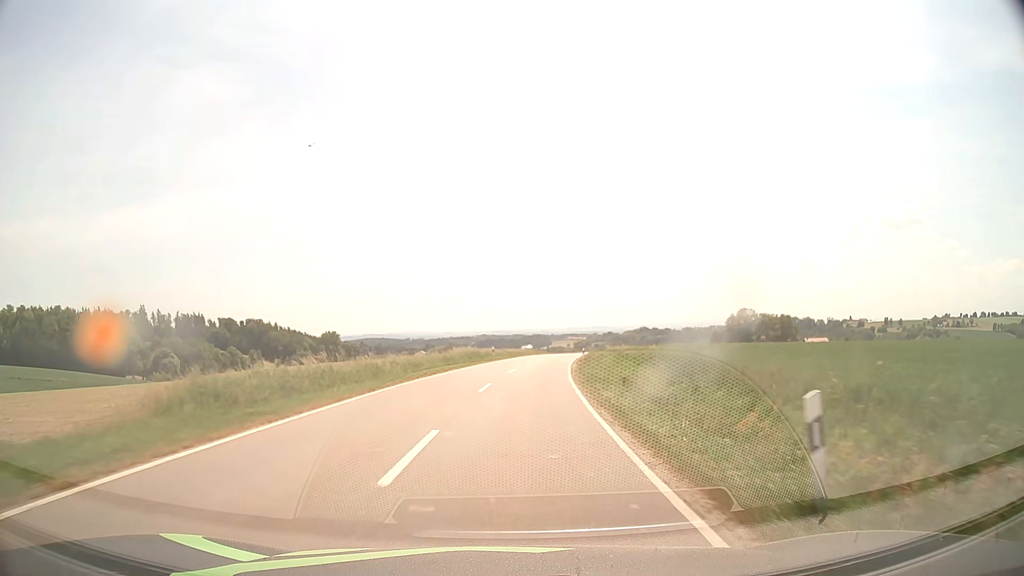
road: tertiary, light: Day
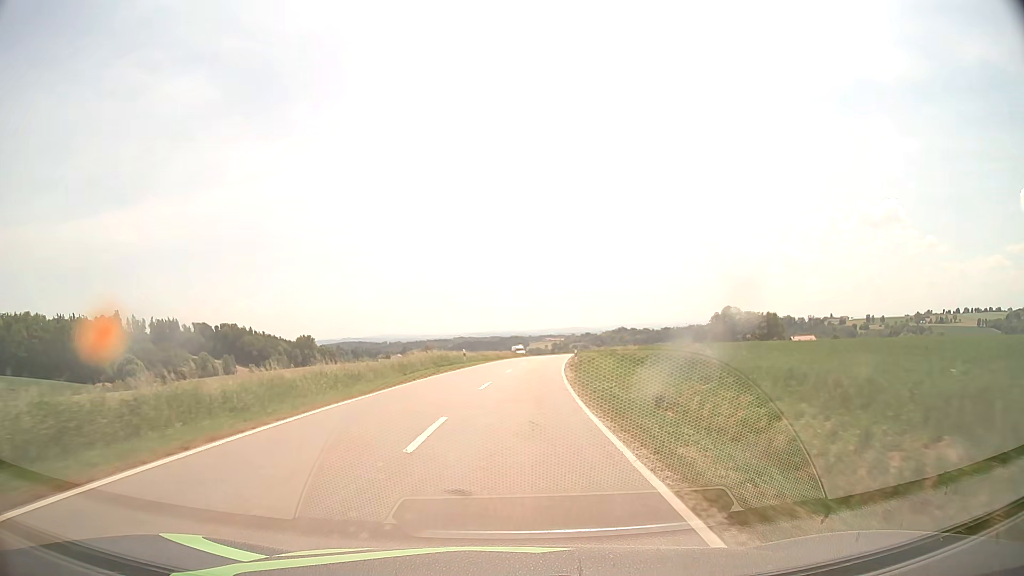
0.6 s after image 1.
(+0.1, +10.2) m; +1°
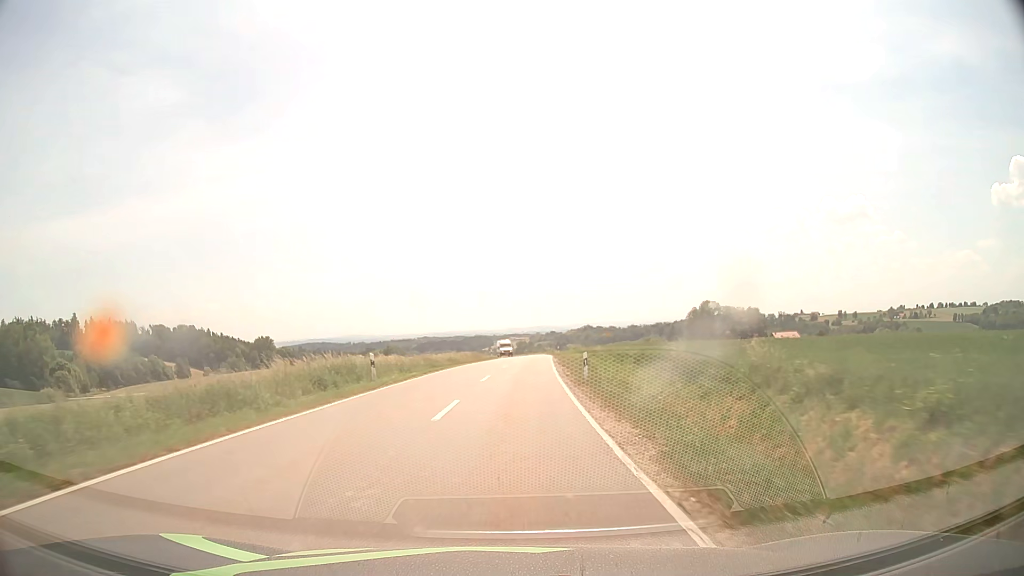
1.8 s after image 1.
(+0.6, +20.6) m; +3°
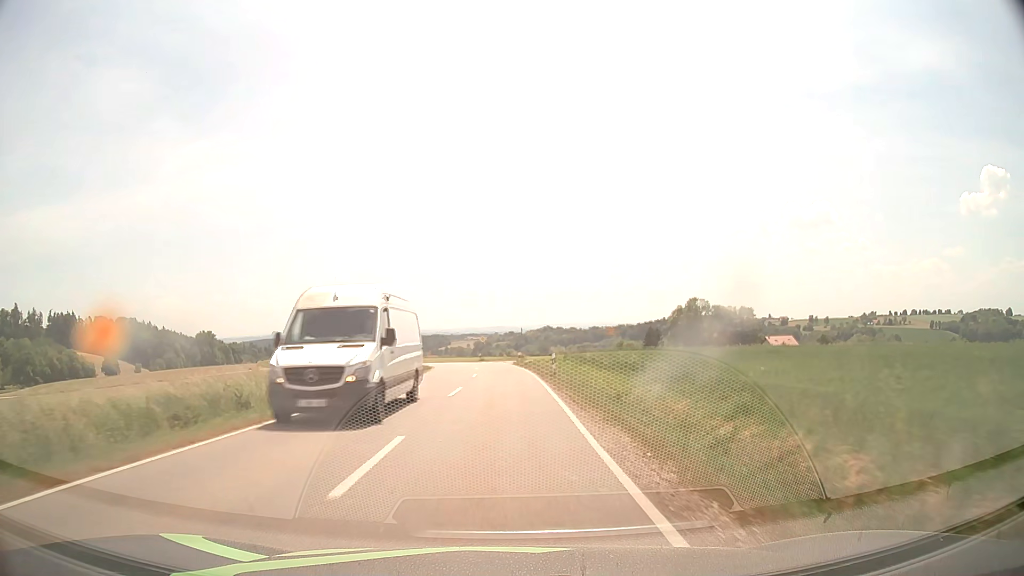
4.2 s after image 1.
(+1.4, +42.0) m; +3°
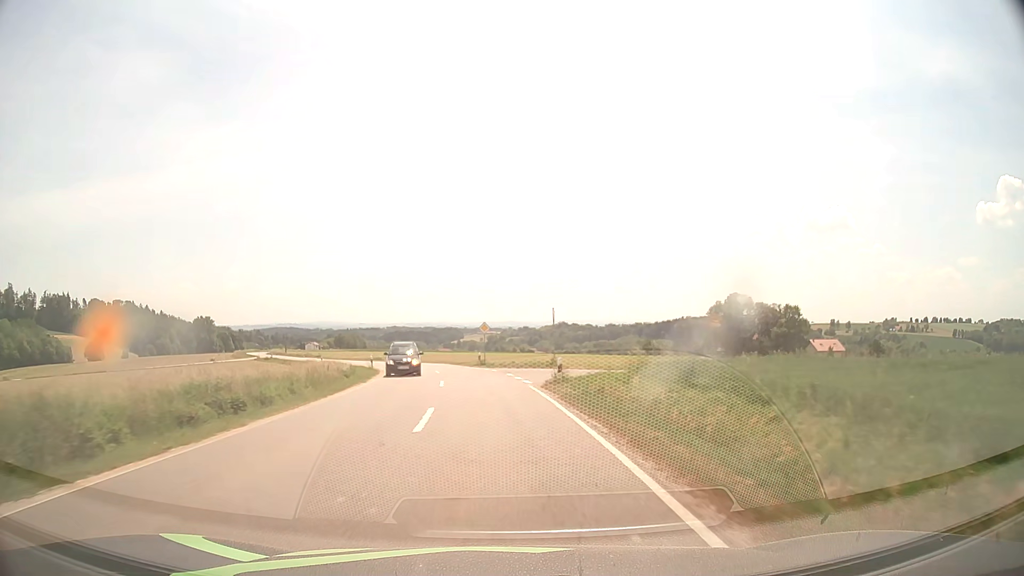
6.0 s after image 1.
(-0.2, +31.9) m; -1°
(0, +10) (-1, +20) (-1, +30) (-3, +40) (-5, +50) (-7, +59) (-10, +69) (-14, +78) (-18, +87) (-22, +96) m
